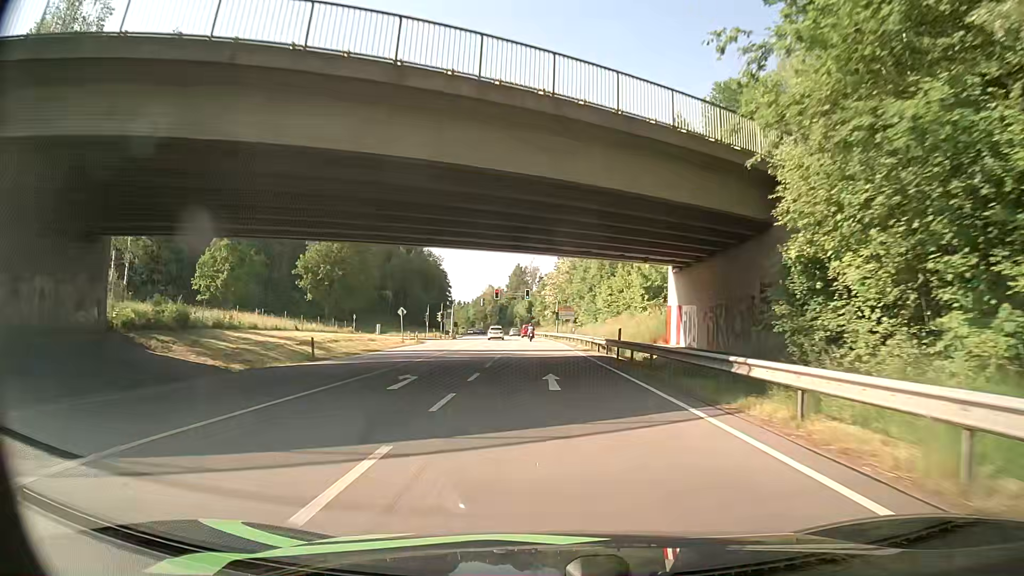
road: primary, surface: asphalt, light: Day
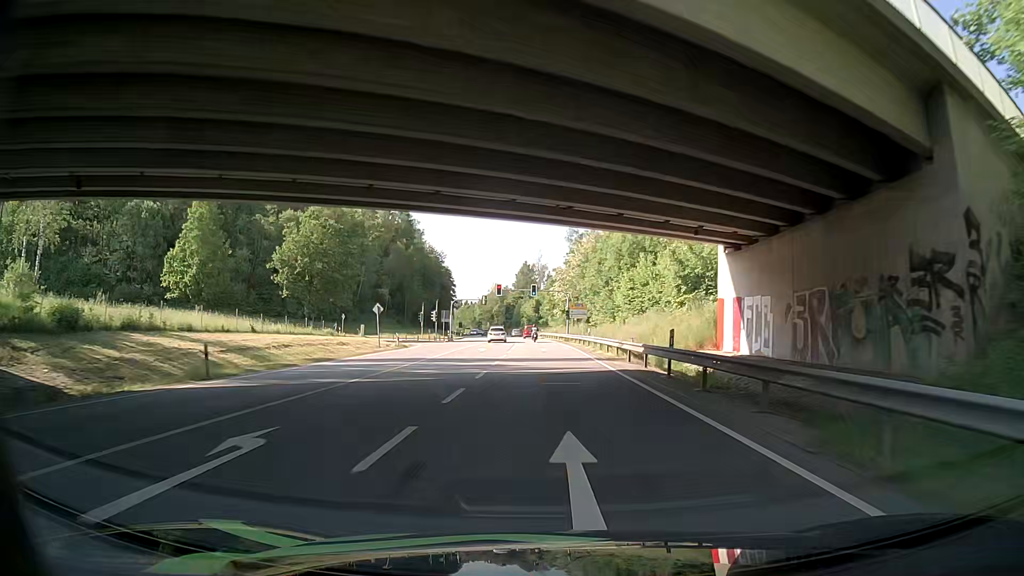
(-0.1, +10.6) m; -1°
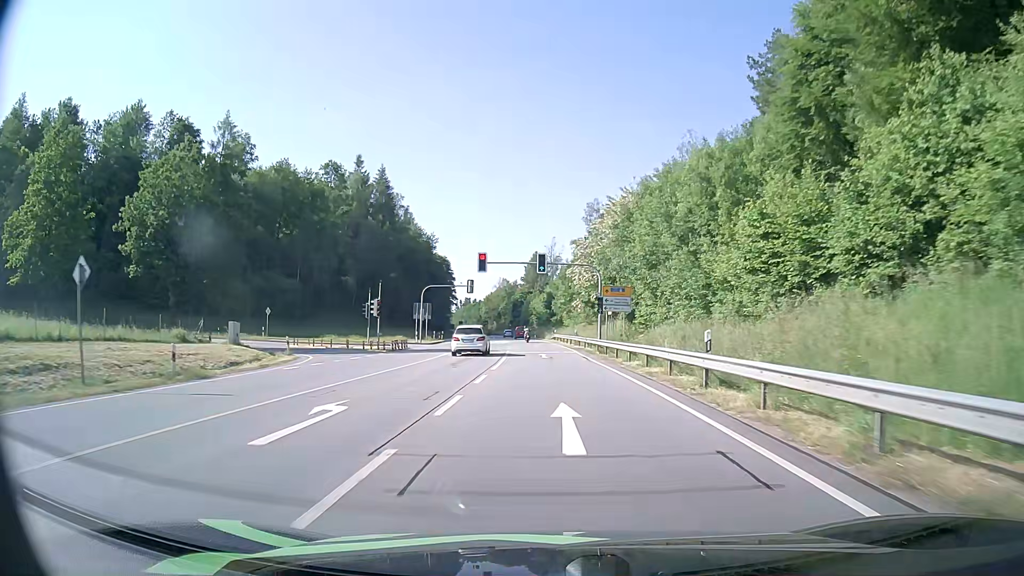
(+0.5, +32.0) m; -2°
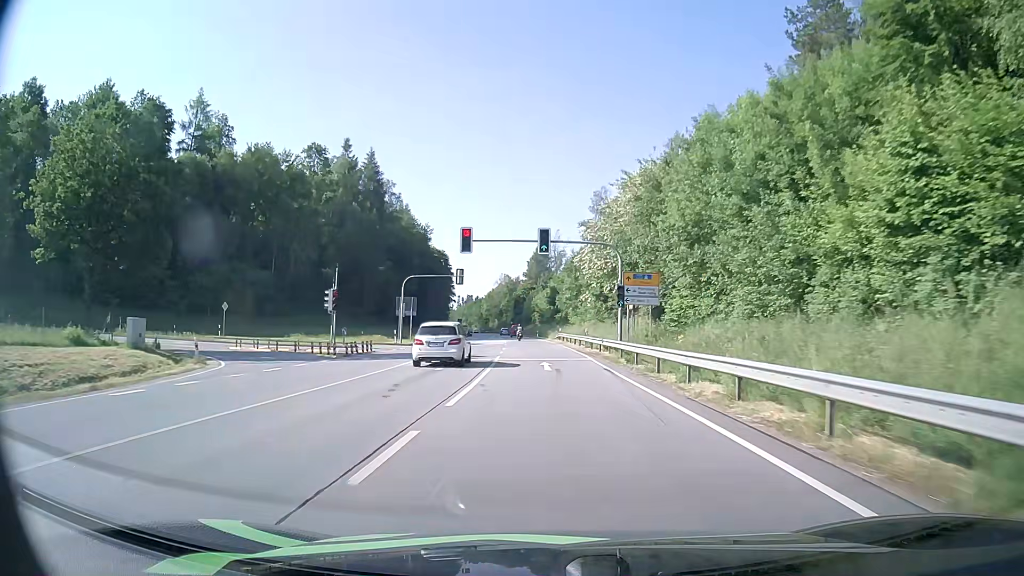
(+0.1, +10.7) m; +1°
(0, +10) (0, +20) (0, +30) (-1, +40) (-1, +50) (-2, +60) (-2, +70) (-3, +80) (-4, +90) (-5, +100) m
